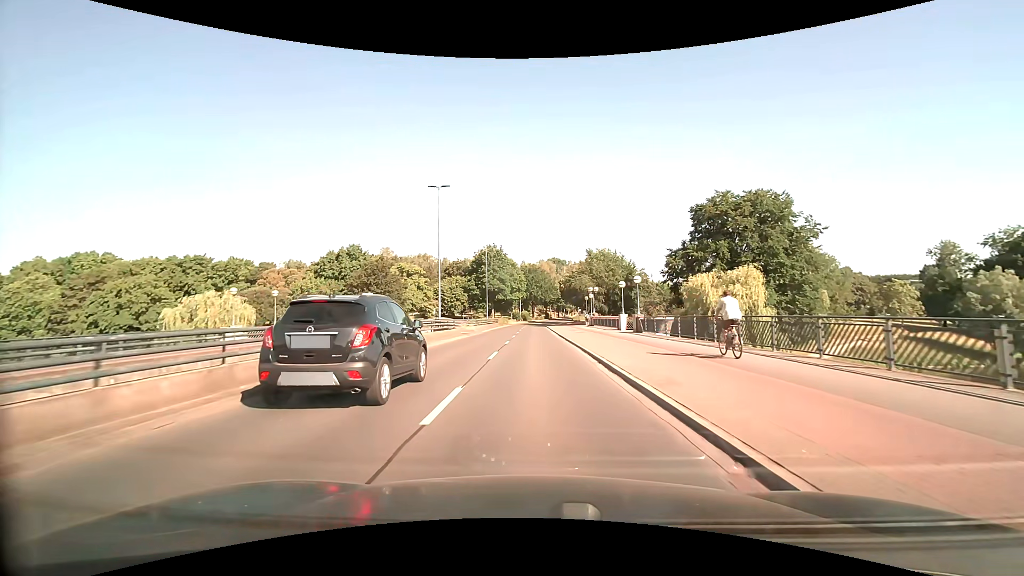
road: primary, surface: asphalt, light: Day
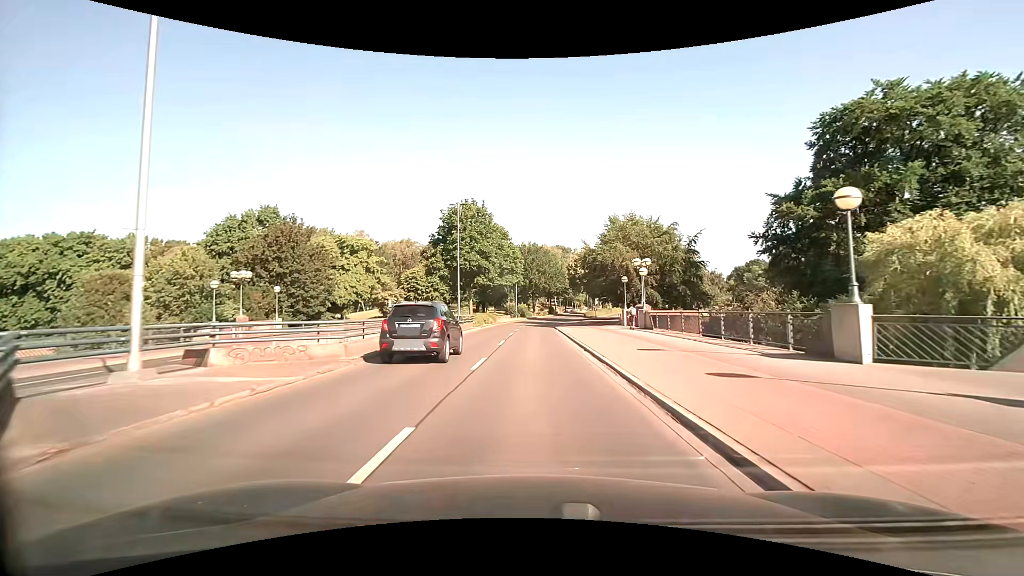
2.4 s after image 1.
(+0.1, +30.9) m; 0°
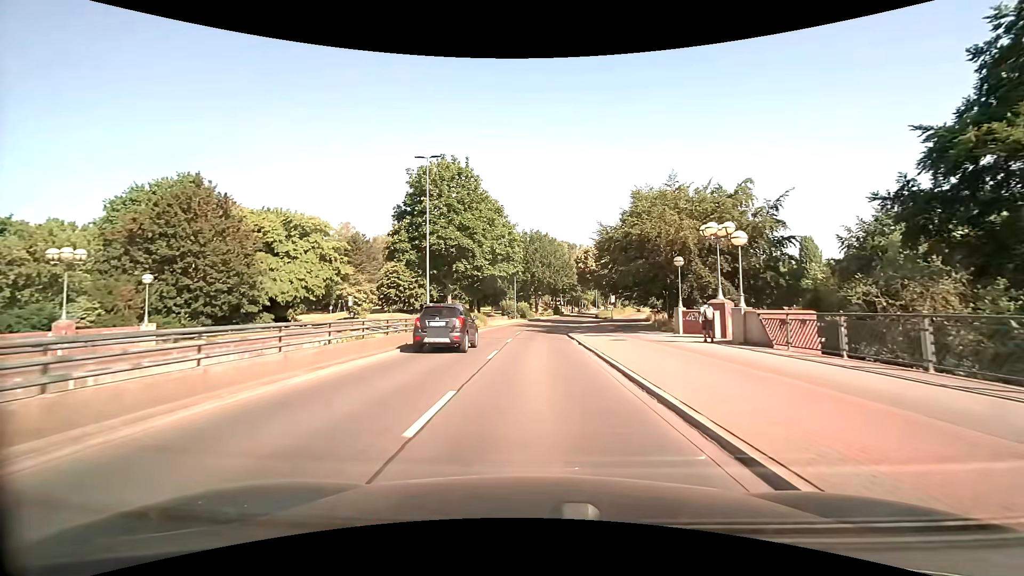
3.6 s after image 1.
(-0.1, +15.5) m; 0°
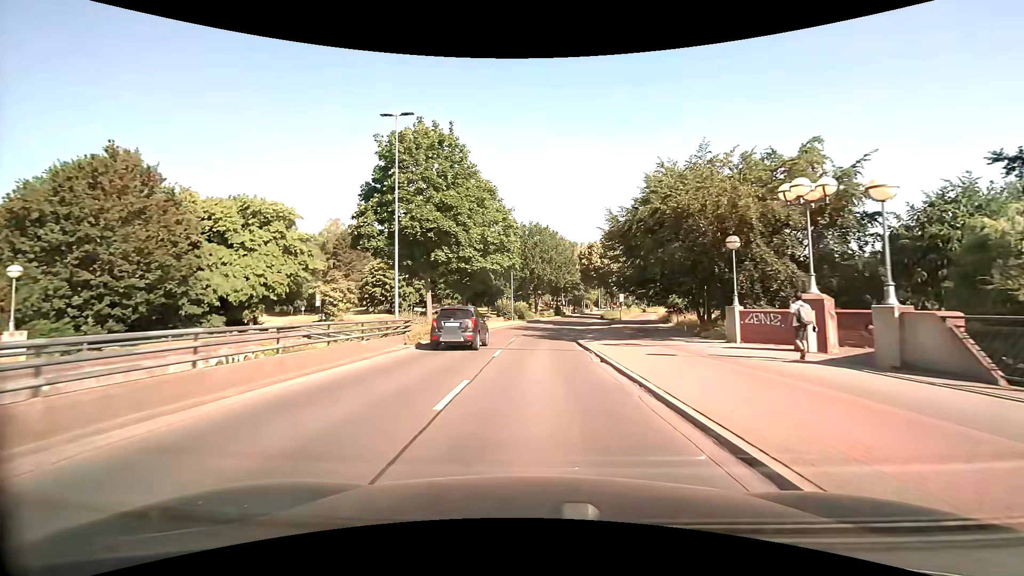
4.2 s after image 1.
(0.0, +7.6) m; 0°
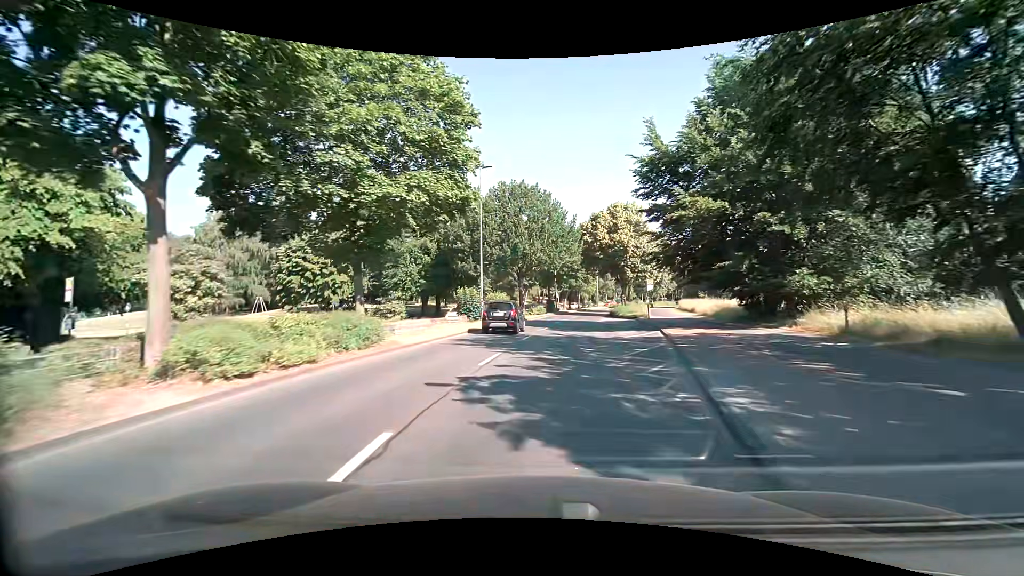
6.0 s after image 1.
(+0.3, +22.6) m; +1°
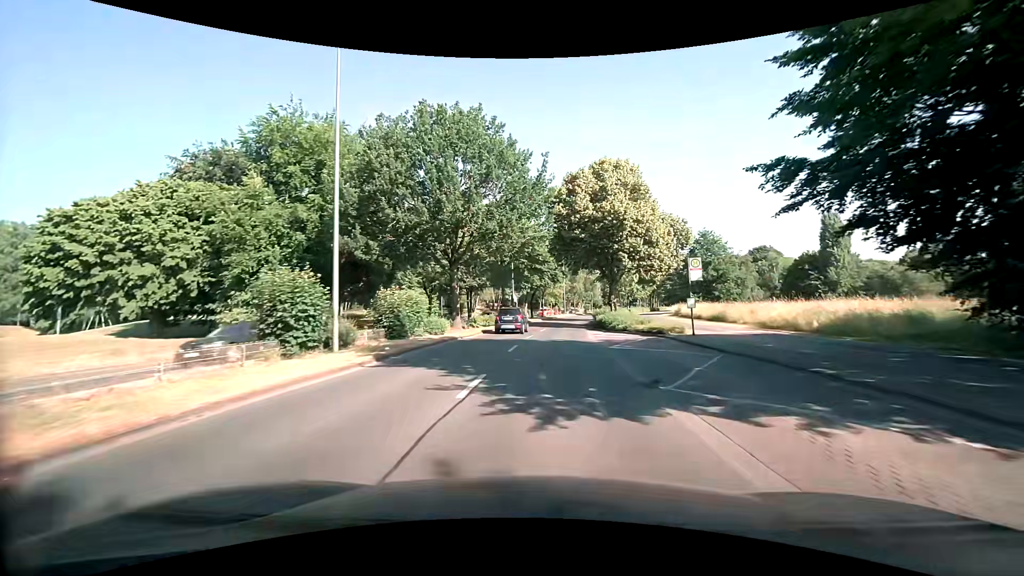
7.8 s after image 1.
(+0.9, +21.8) m; +5°
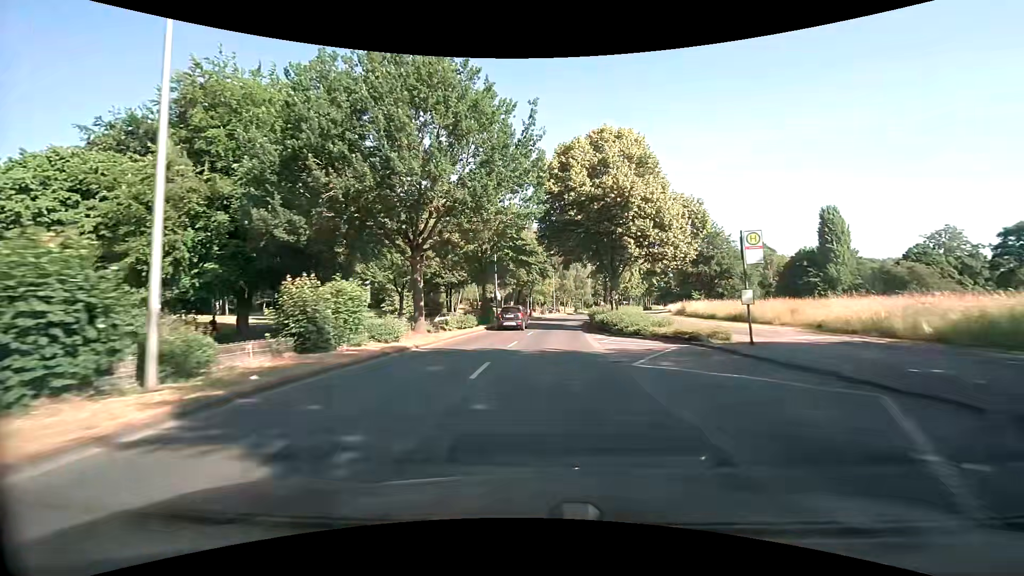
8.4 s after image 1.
(+0.1, +7.1) m; +1°
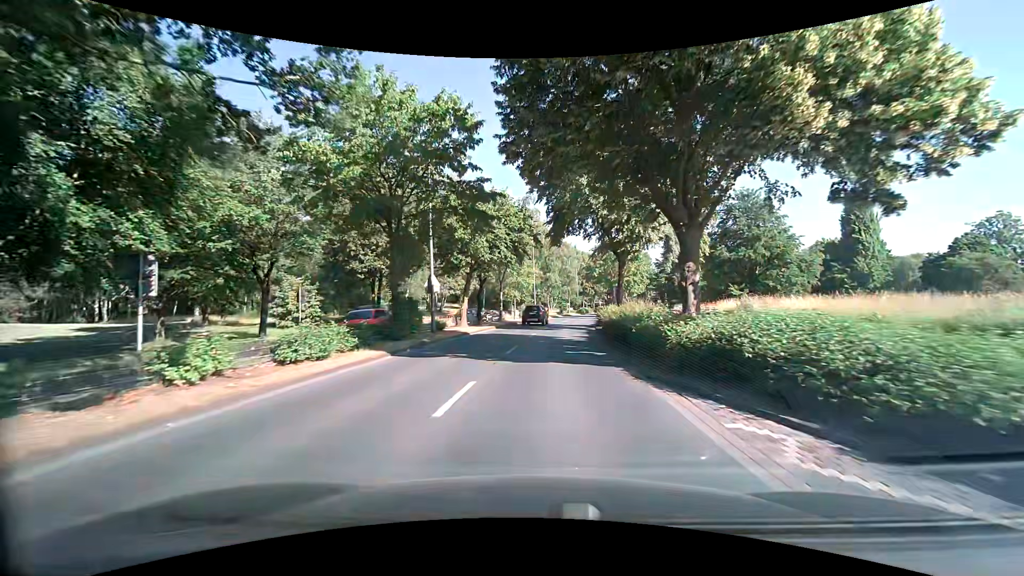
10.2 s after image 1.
(+0.7, +21.6) m; +3°
(0, +10) (+1, +20) (+2, +30) (+3, +40) (+4, +50) (+5, +60) (+7, +70) (+9, +79) (+11, +89) (+14, +99) m
